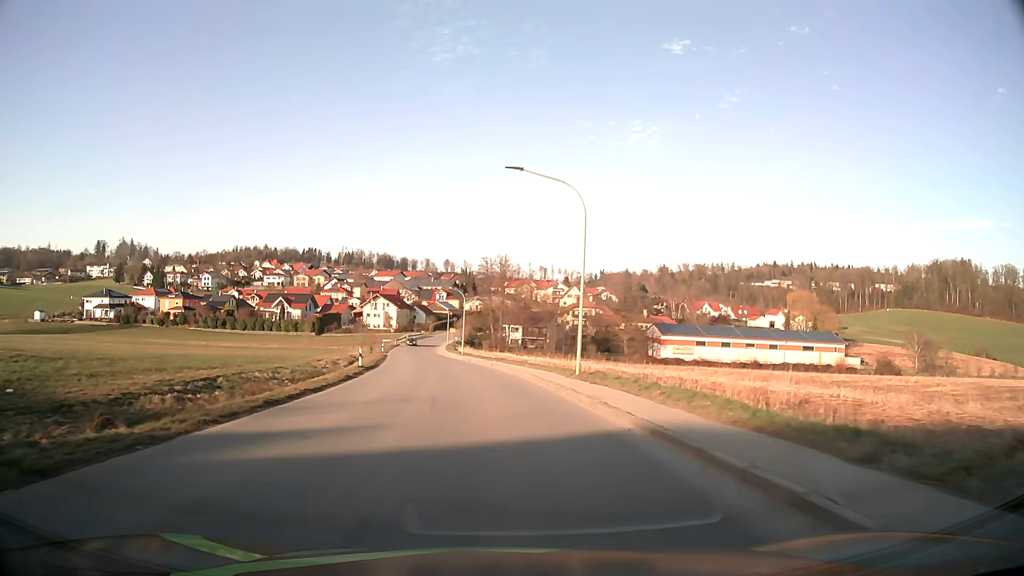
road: tertiary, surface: asphalt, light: Day
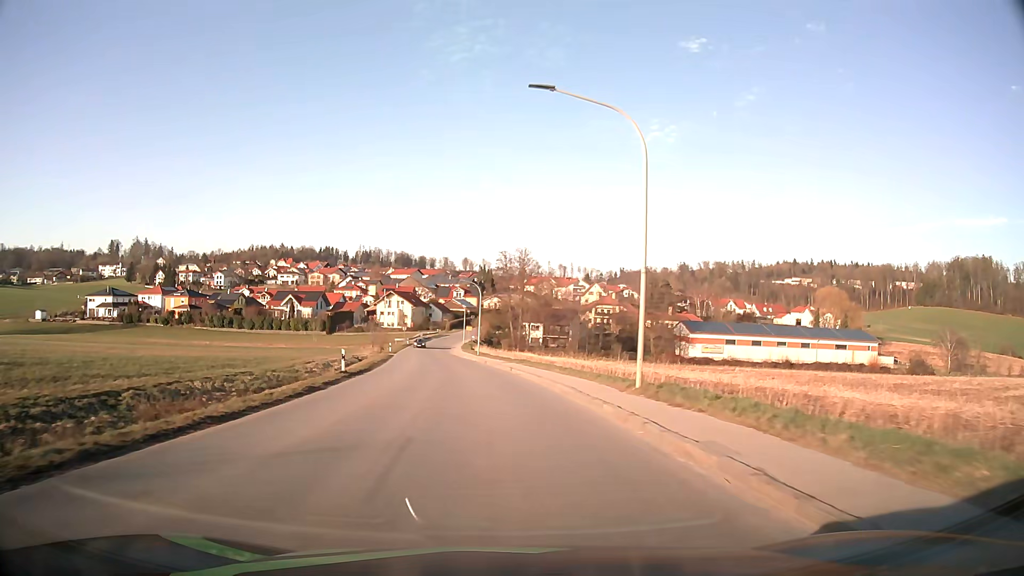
(-0.1, +7.8) m; -2°
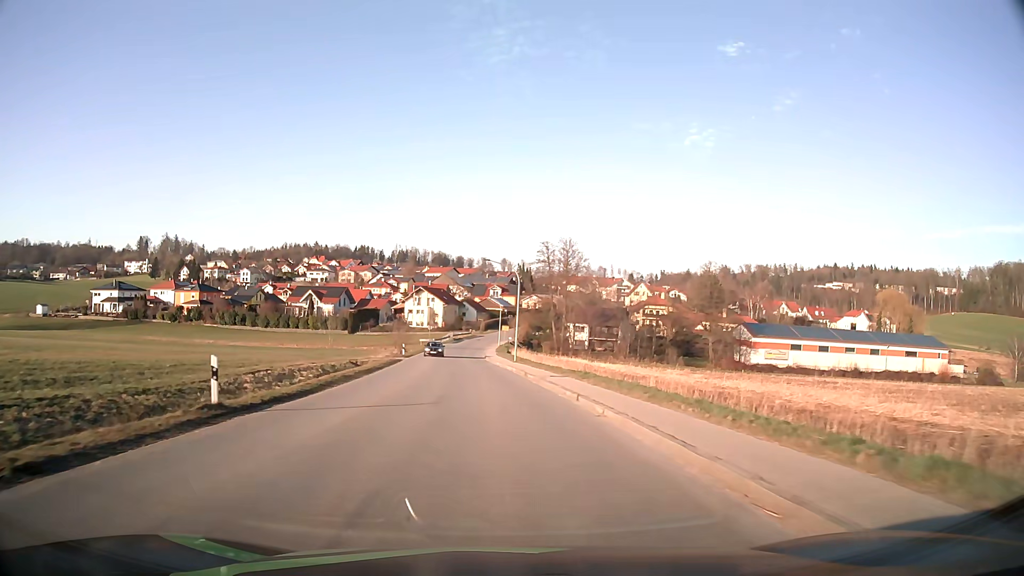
(-0.5, +15.7) m; -3°
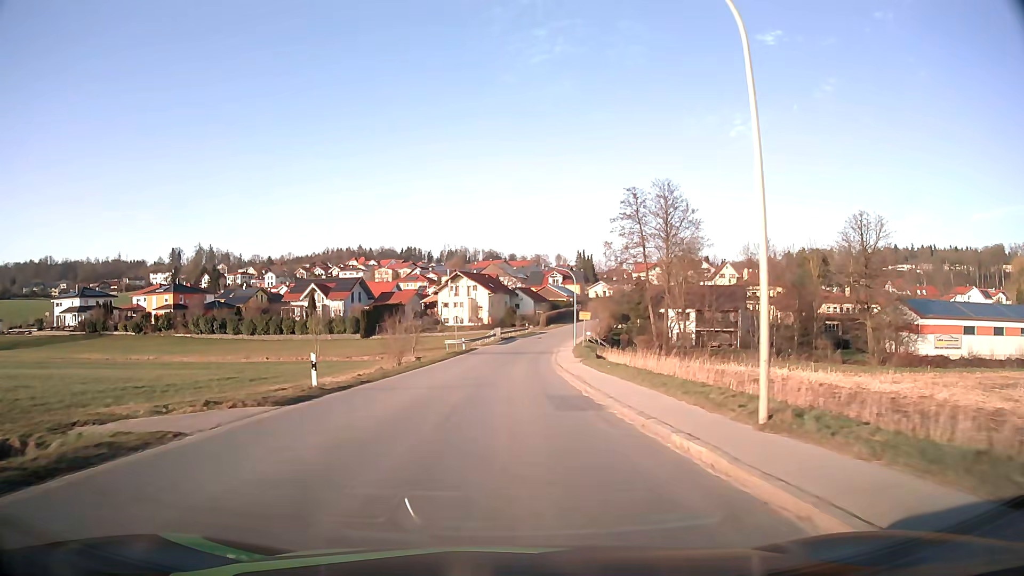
(-2.0, +40.0) m; -5°
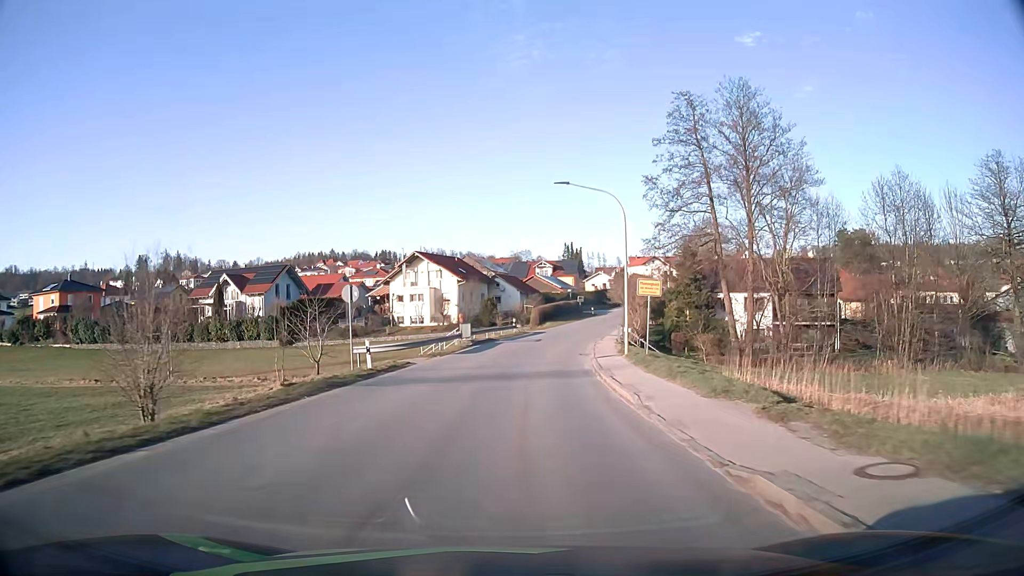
(+0.3, +32.8) m; +2°
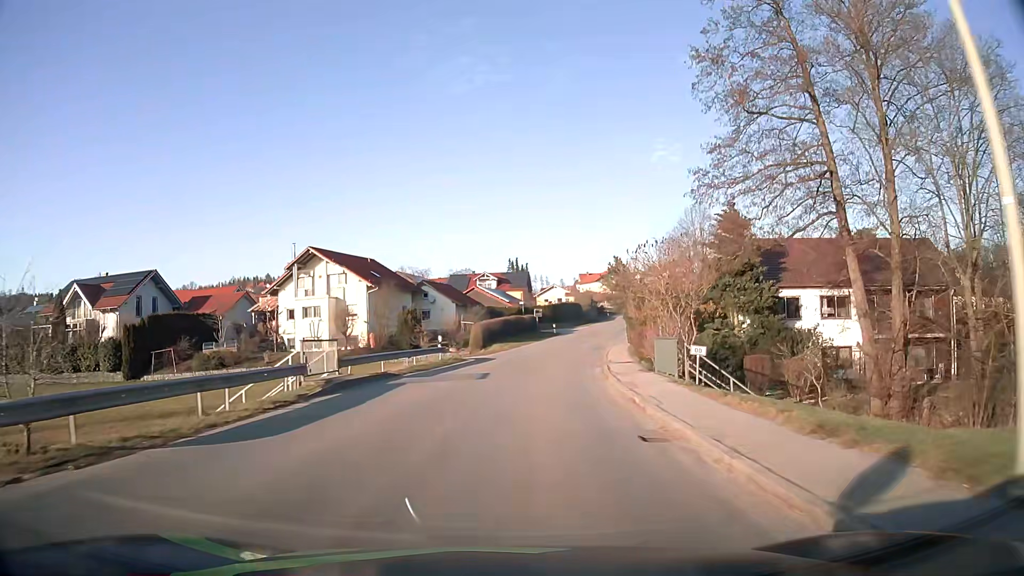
(+0.9, +24.5) m; +5°
(0, +10) (+1, +20) (+2, +30) (+3, +40) (+5, +50) (+7, +59) (+10, +69) (+13, +79) (+16, +88) (+18, +98) m
